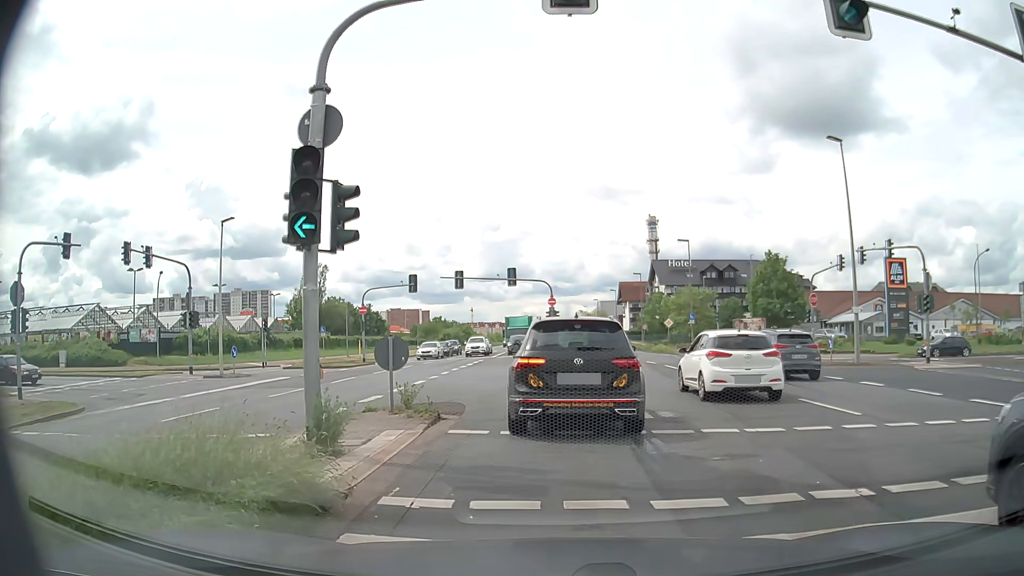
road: primary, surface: asphalt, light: Day
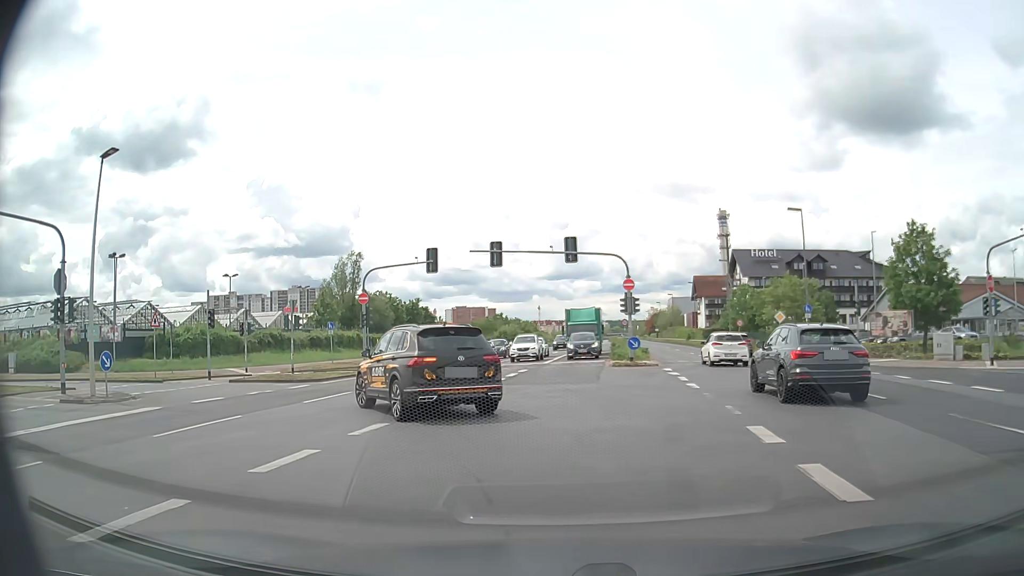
(0.0, +15.1) m; -4°
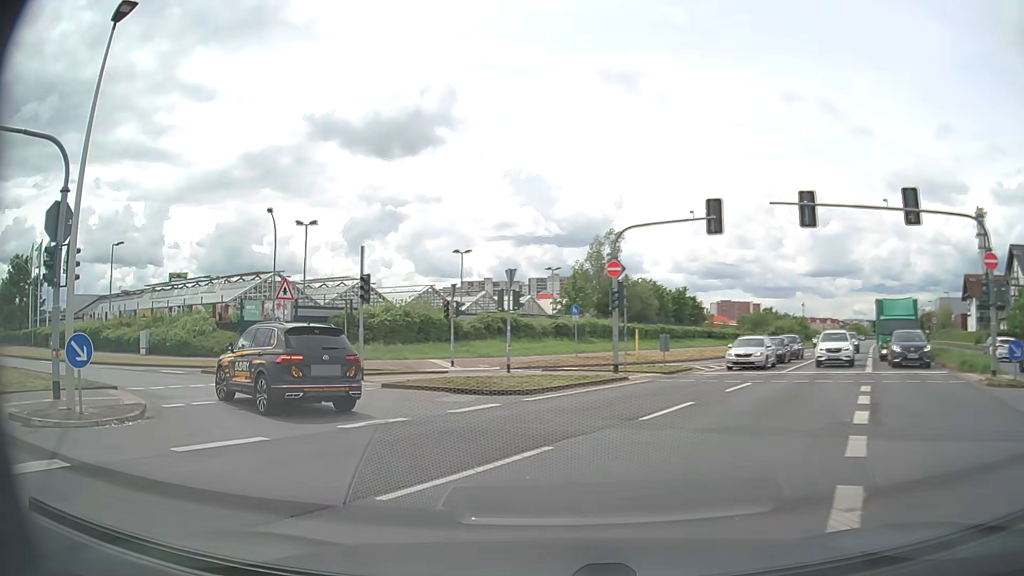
(-2.1, +11.3) m; -22°
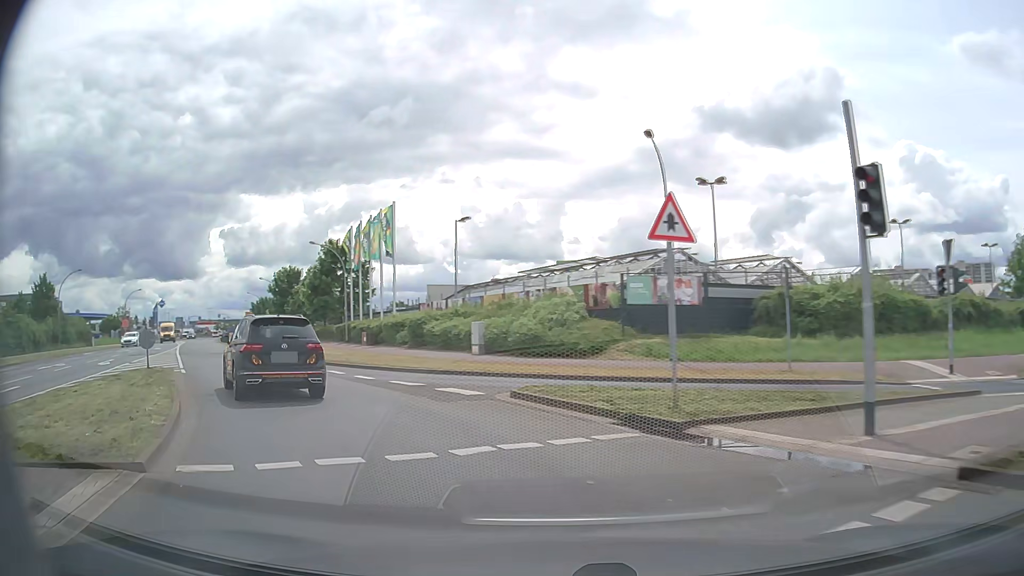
(-3.6, +12.2) m; -35°
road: tertiary
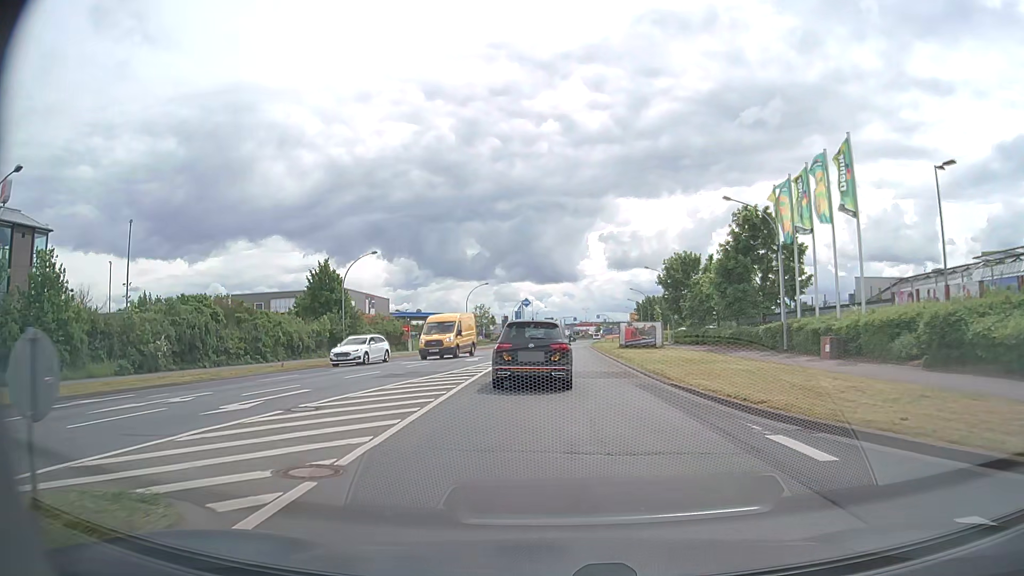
(-7.1, +17.3) m; -33°
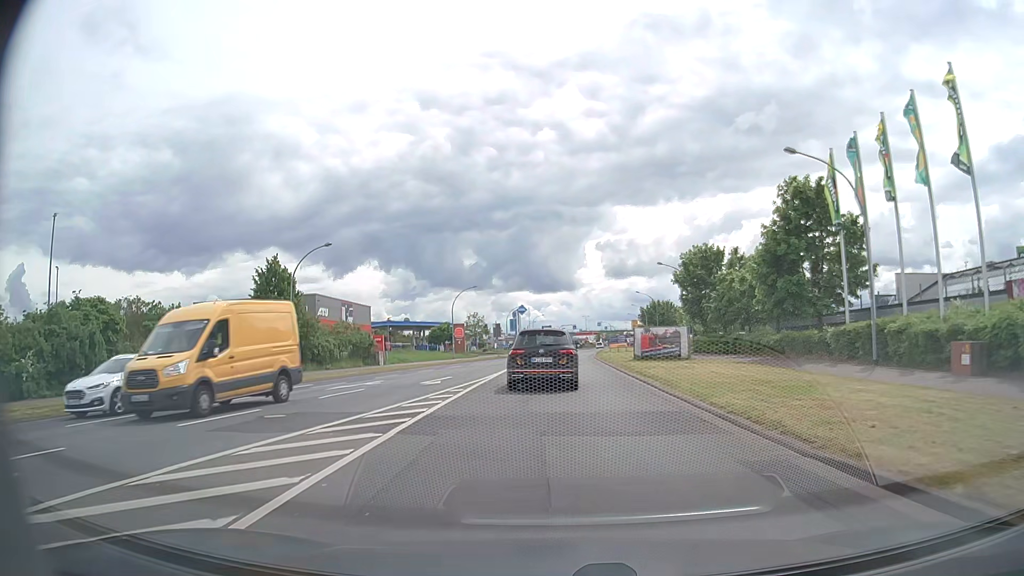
(0.0, +10.2) m; 0°
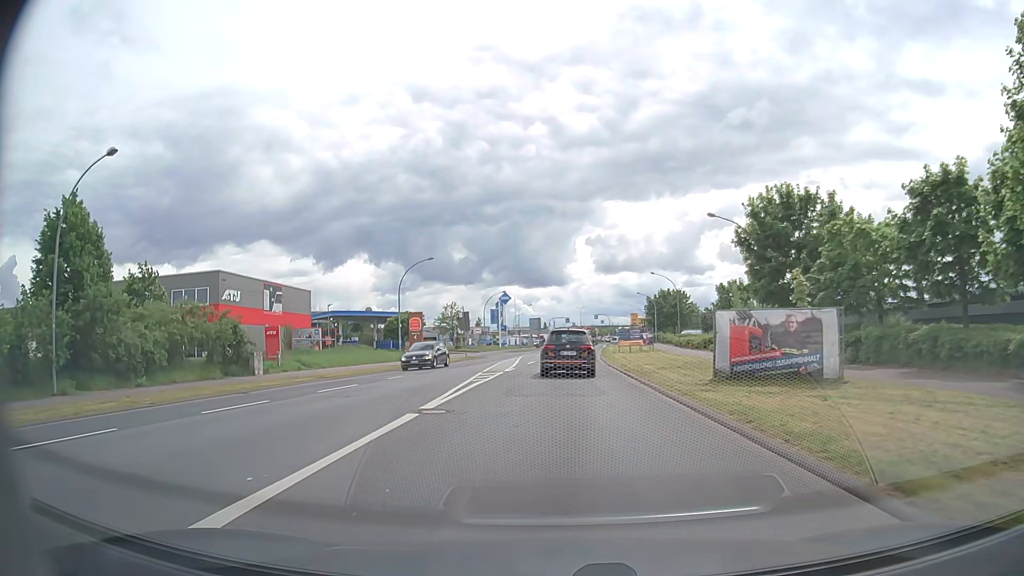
(0.0, +21.9) m; +1°
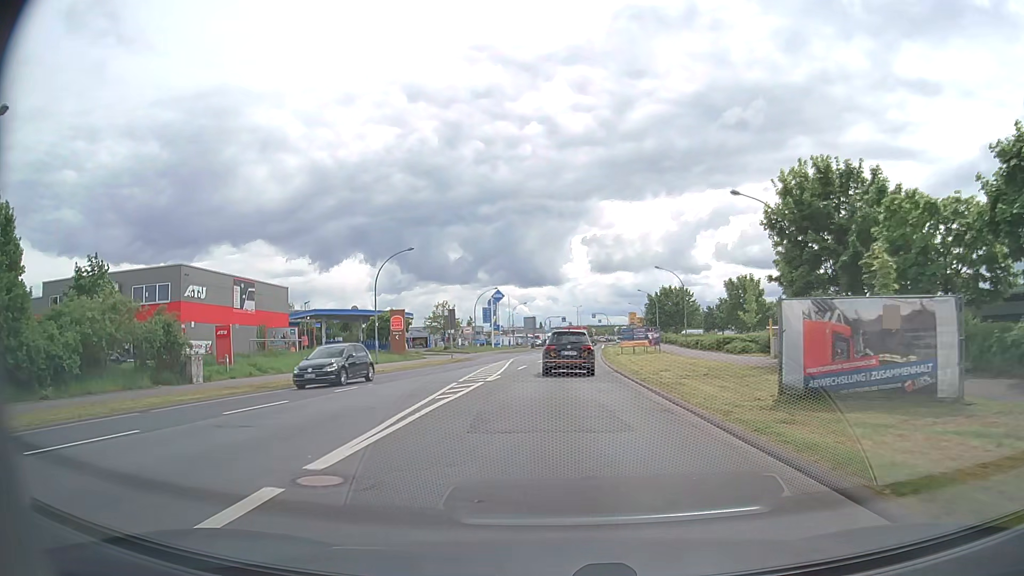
(0.0, +5.8) m; 0°
(0, +10) (0, +20) (0, +30) (+1, +40) (+1, +50) (+2, +60) (+3, +70) (+3, +80) (+4, +90) (+5, +100) m
